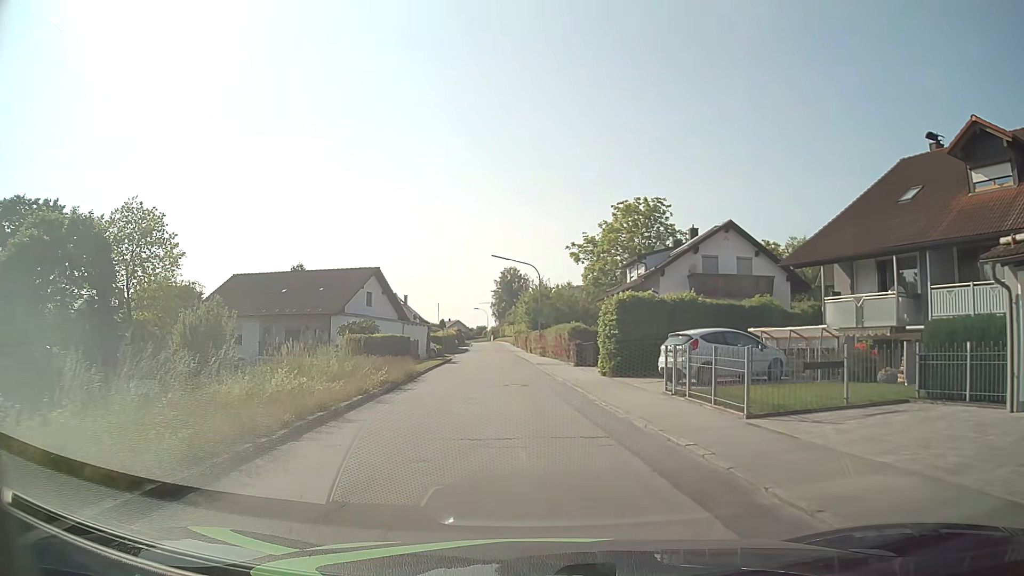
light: Day
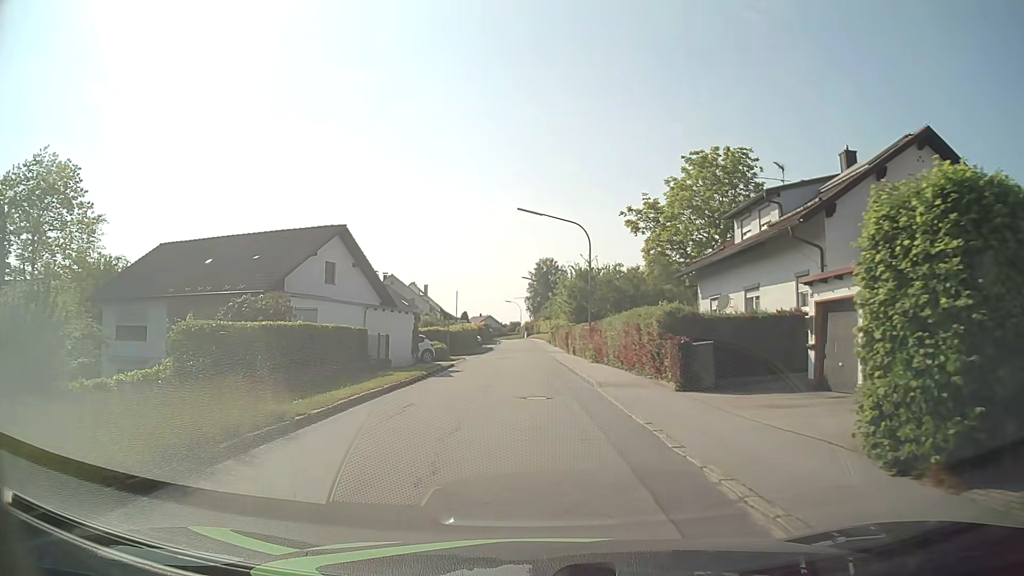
(-0.6, +17.4) m; -3°
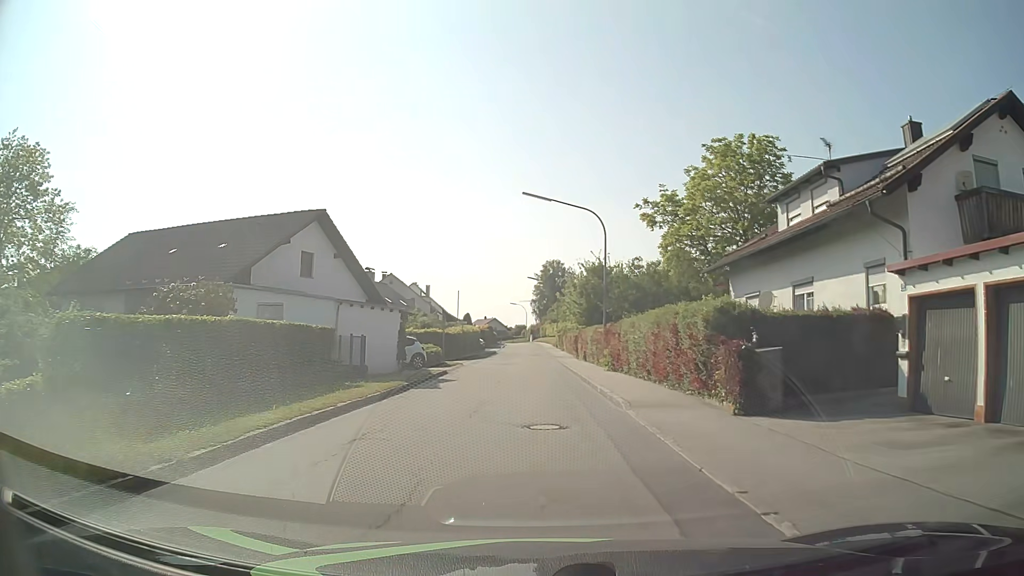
(-0.1, +4.4) m; -1°
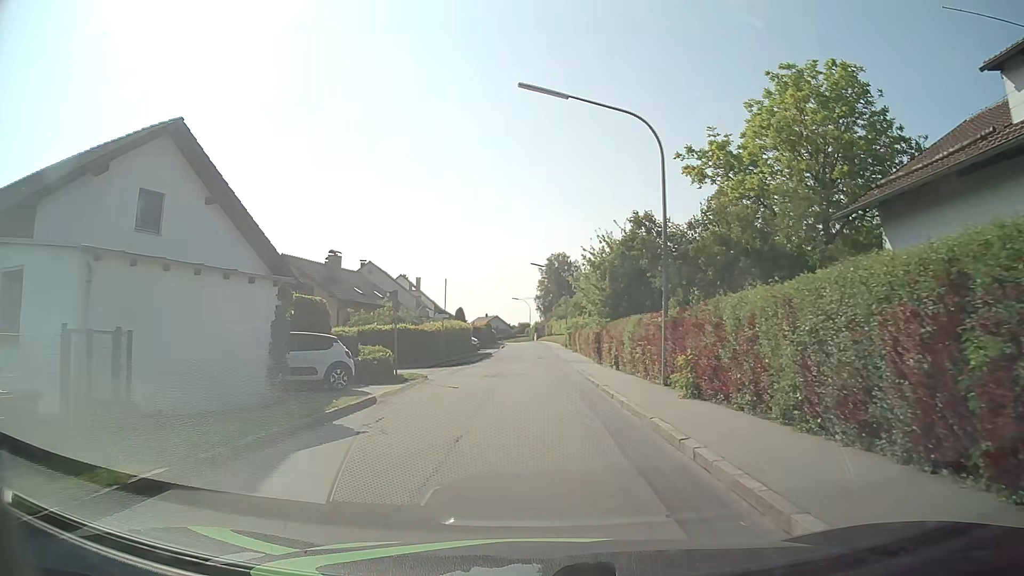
(-0.1, +12.9) m; 0°
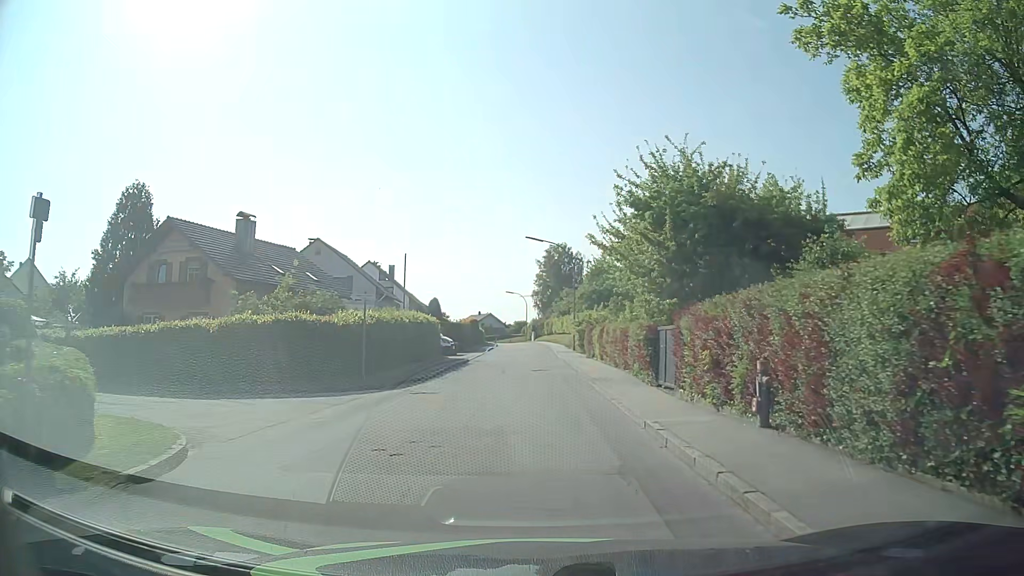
(0.0, +16.8) m; 0°
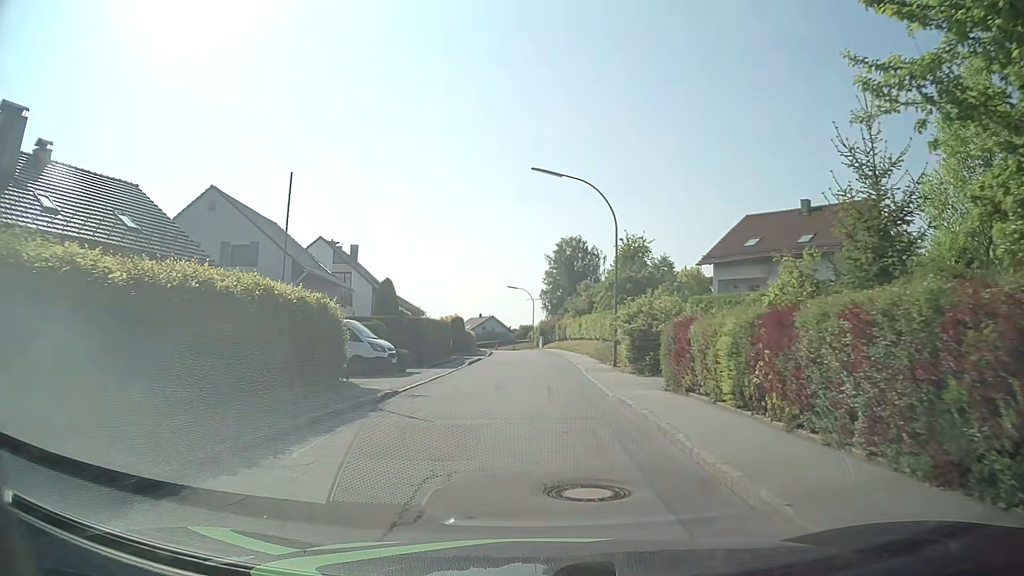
(0.0, +20.8) m; 0°
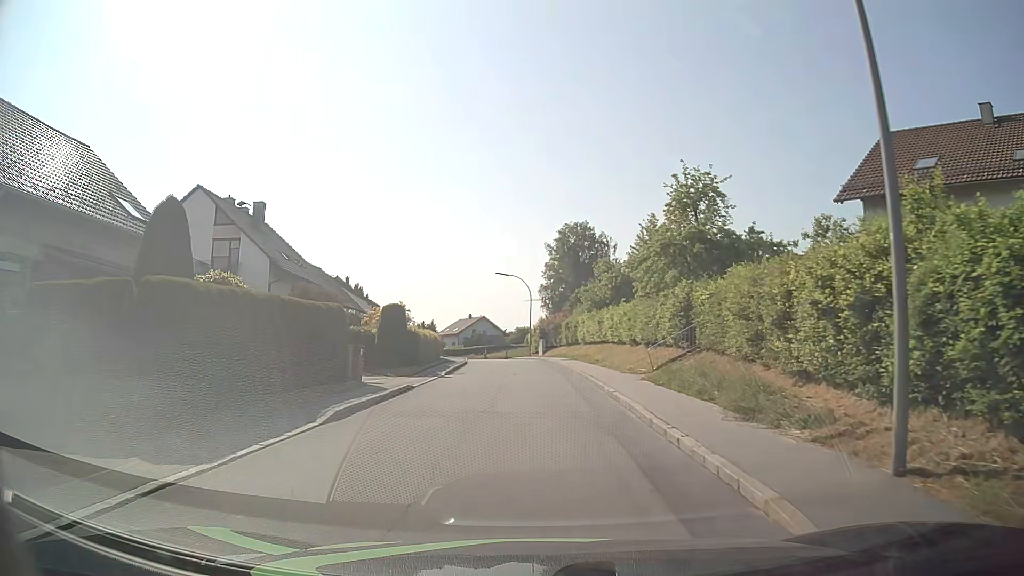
(0.0, +22.0) m; 0°
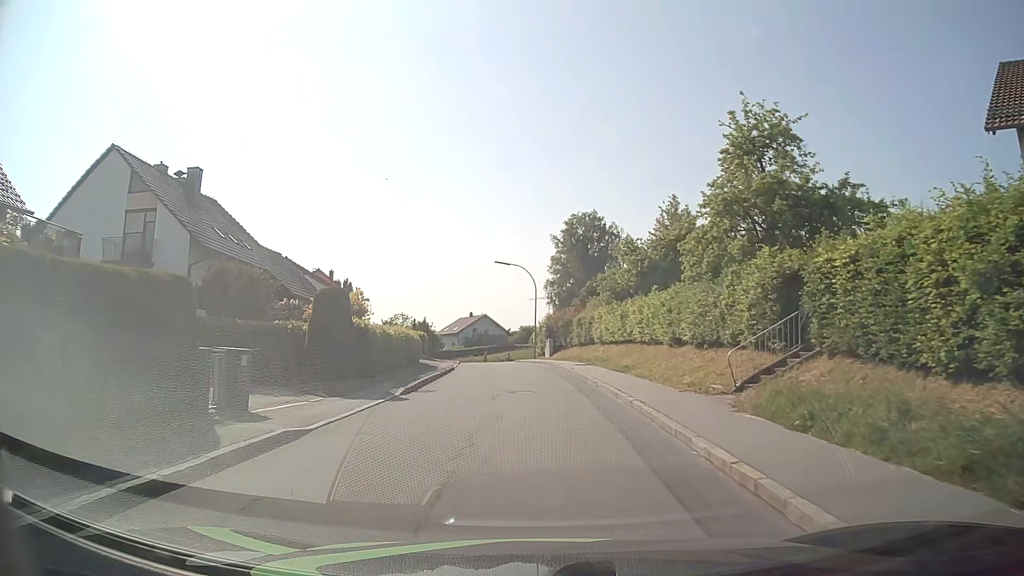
(0.0, +9.2) m; 0°
(0, +10) (0, +20) (-1, +30) (-1, +40) (-2, +50) (-4, +60) (-6, +70) (-9, +79) (-12, +88) (-16, +98) m
